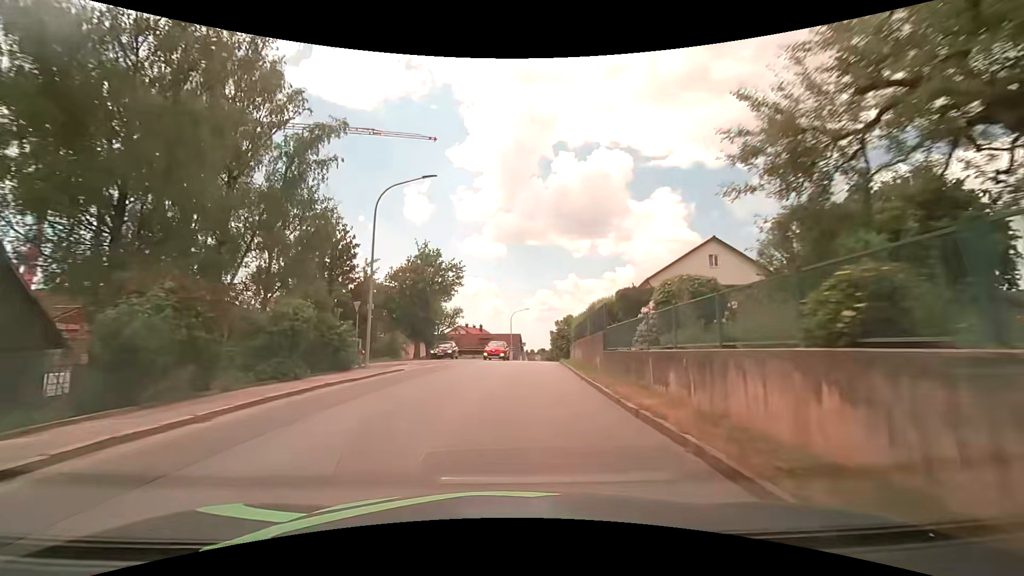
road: tertiary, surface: asphalt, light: Day
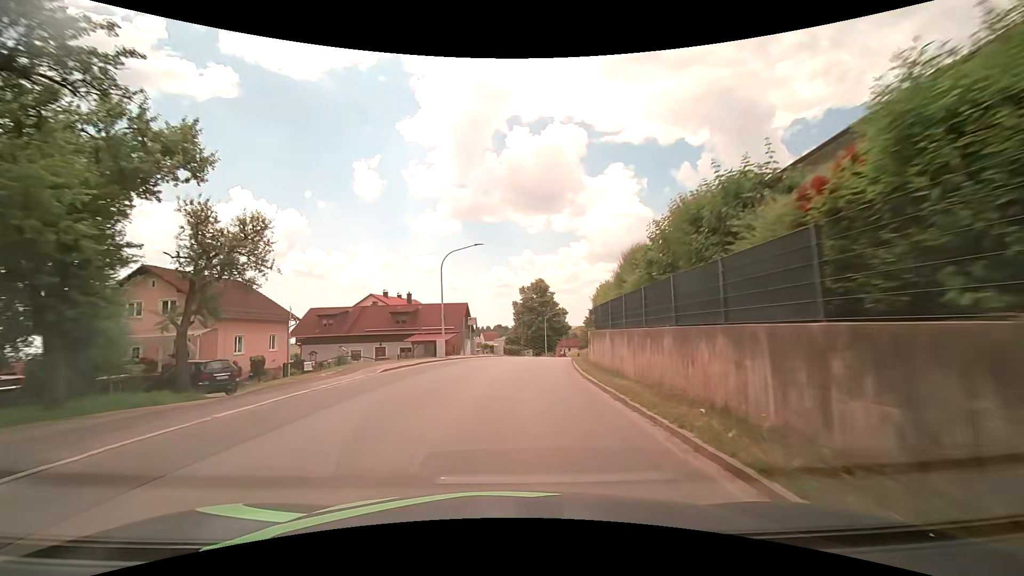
(+1.2, +38.8) m; +4°
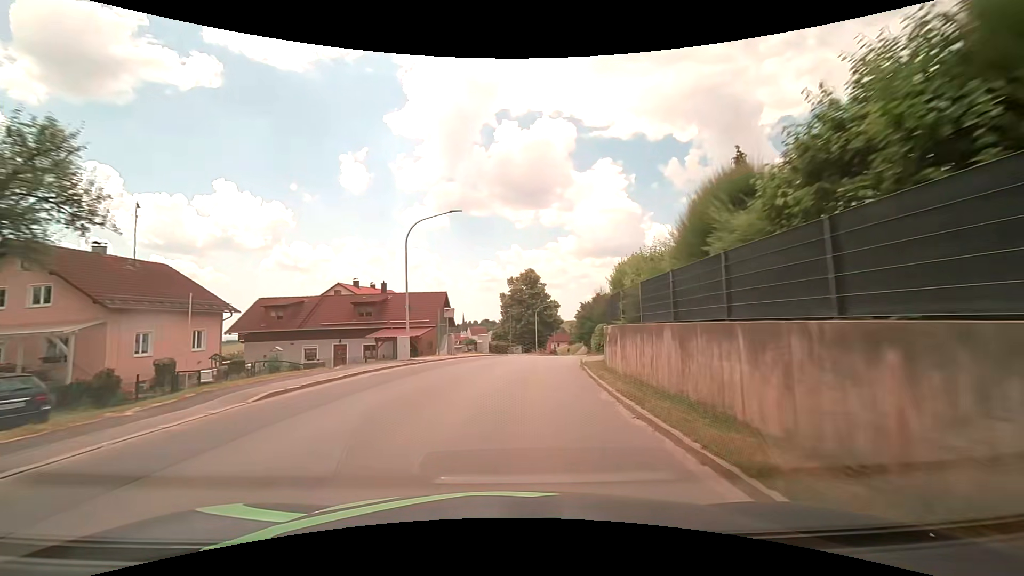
(+0.1, +7.9) m; +1°
(0, +10) (+1, +20) (+2, +30) (+4, +40) (+6, +50) (+8, +59) (+10, +69) (+12, +79) (+14, +89) (+16, +99) m
